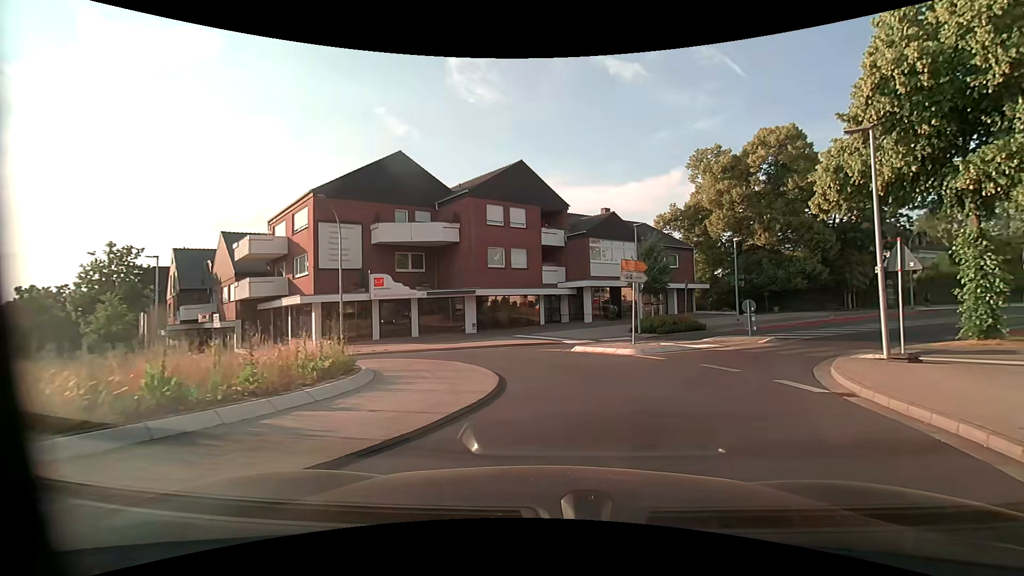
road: unclassified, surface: asphalt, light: Day
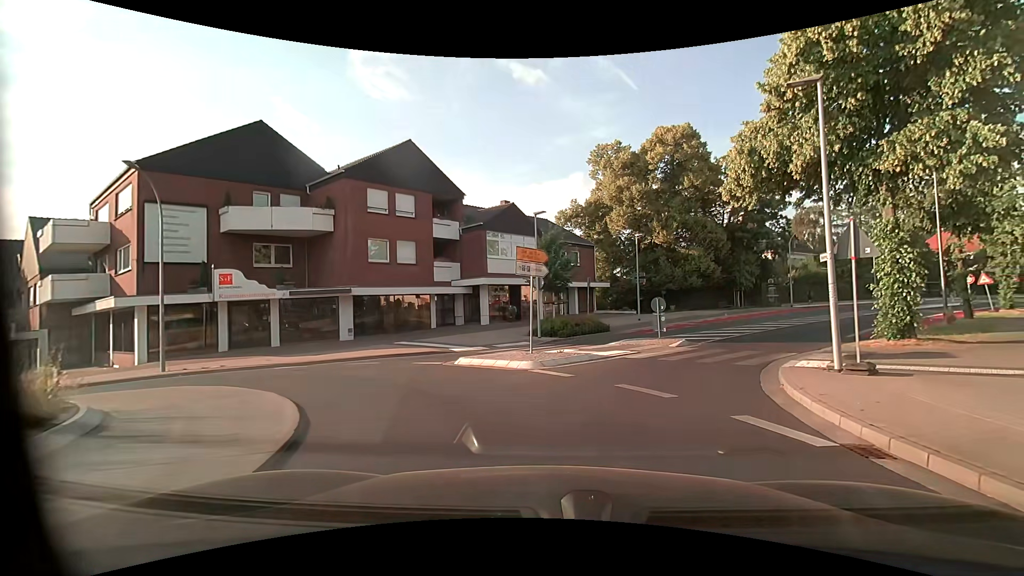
(+0.4, +4.1) m; +10°
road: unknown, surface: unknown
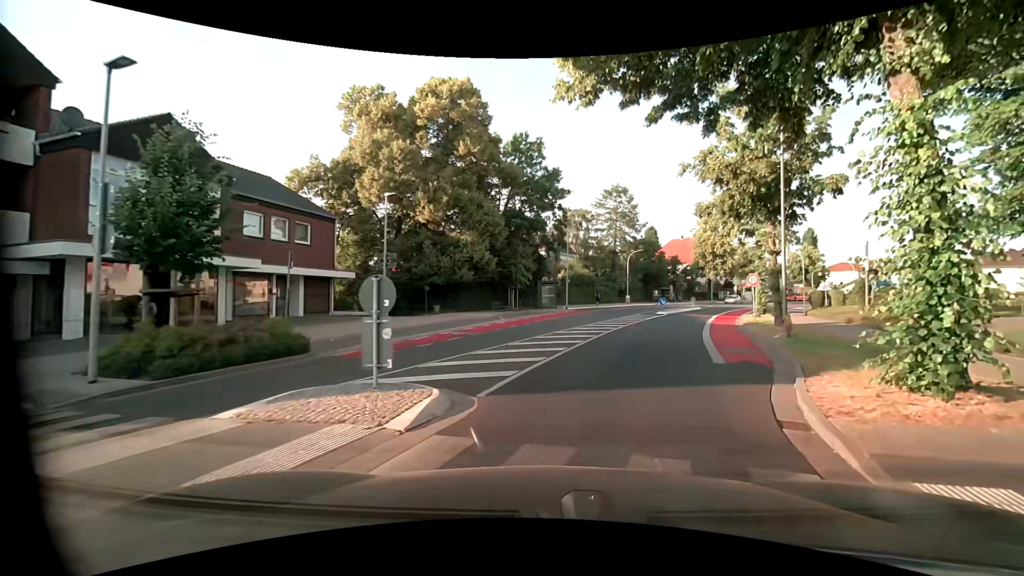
(+2.7, +12.8) m; +25°
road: unclassified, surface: asphalt
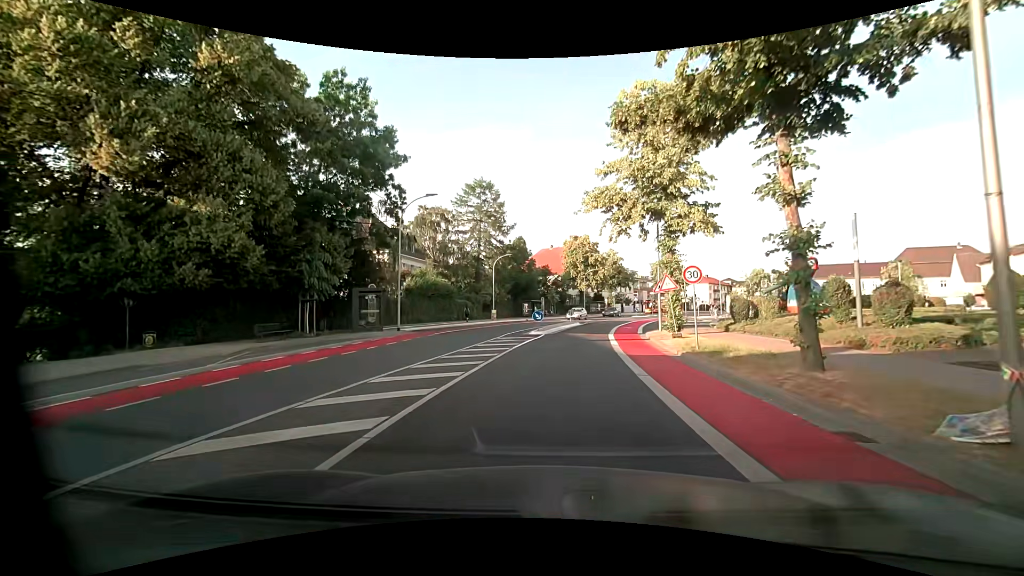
(+2.4, +14.6) m; +14°
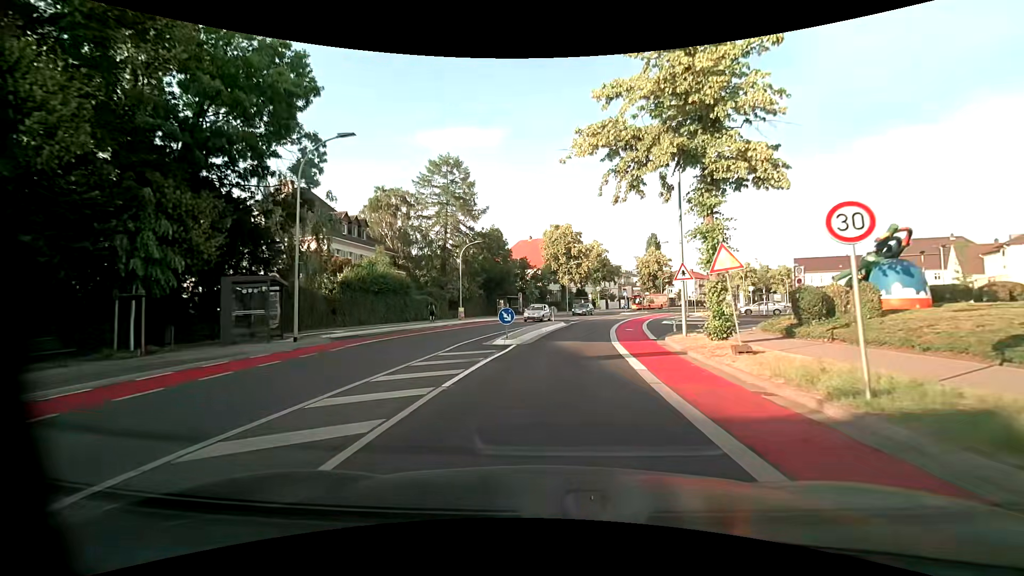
(+0.3, +9.5) m; +2°
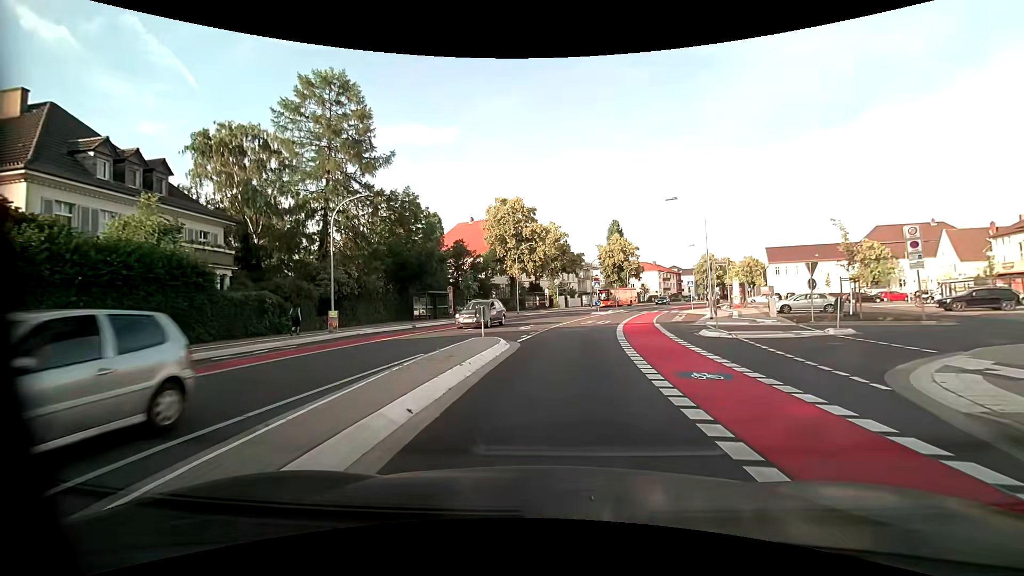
(+1.1, +19.9) m; +6°
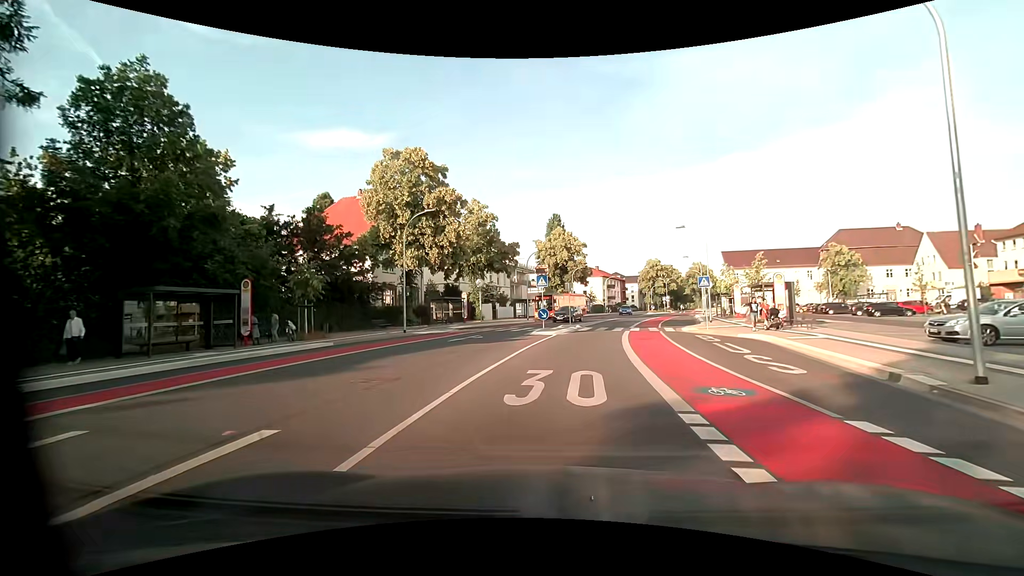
(+1.5, +22.7) m; +8°
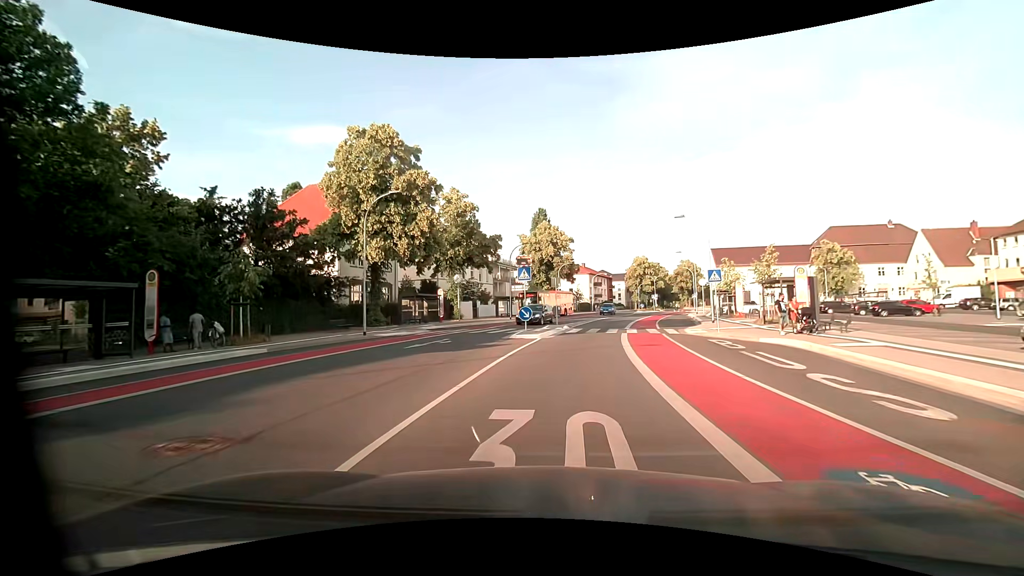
(0.0, +4.3) m; +1°
